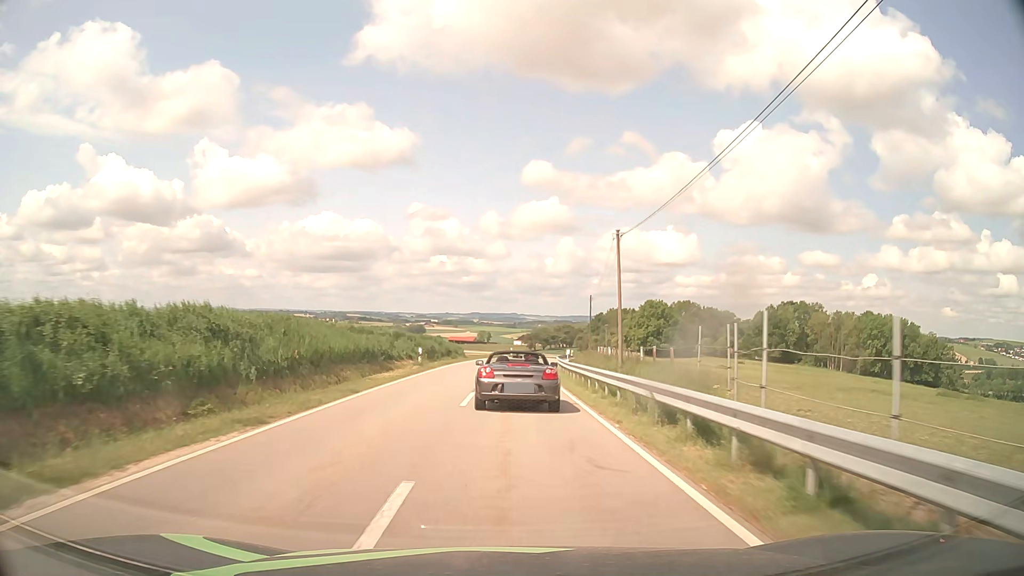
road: tertiary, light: Day
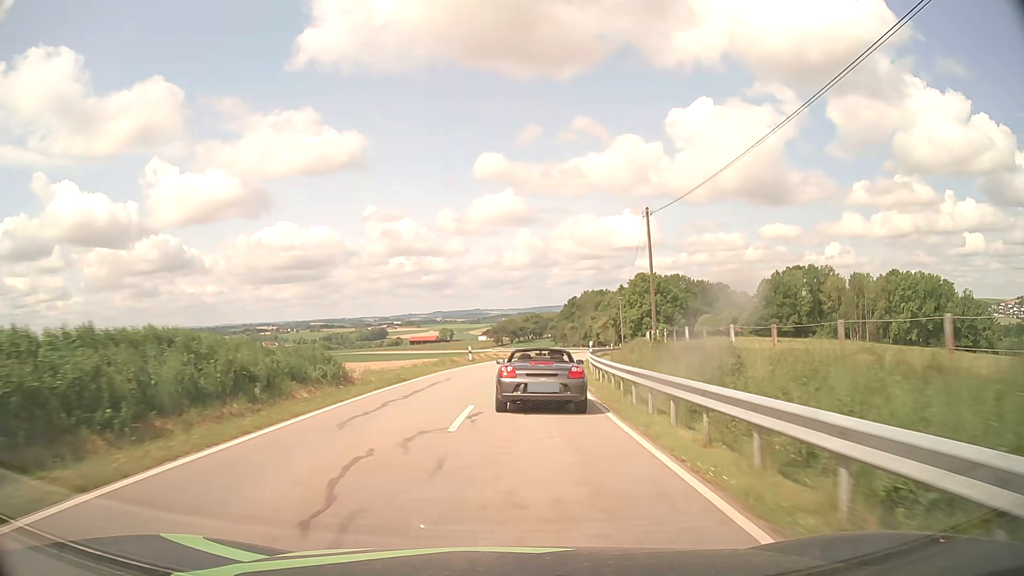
(+0.5, +40.8) m; +3°
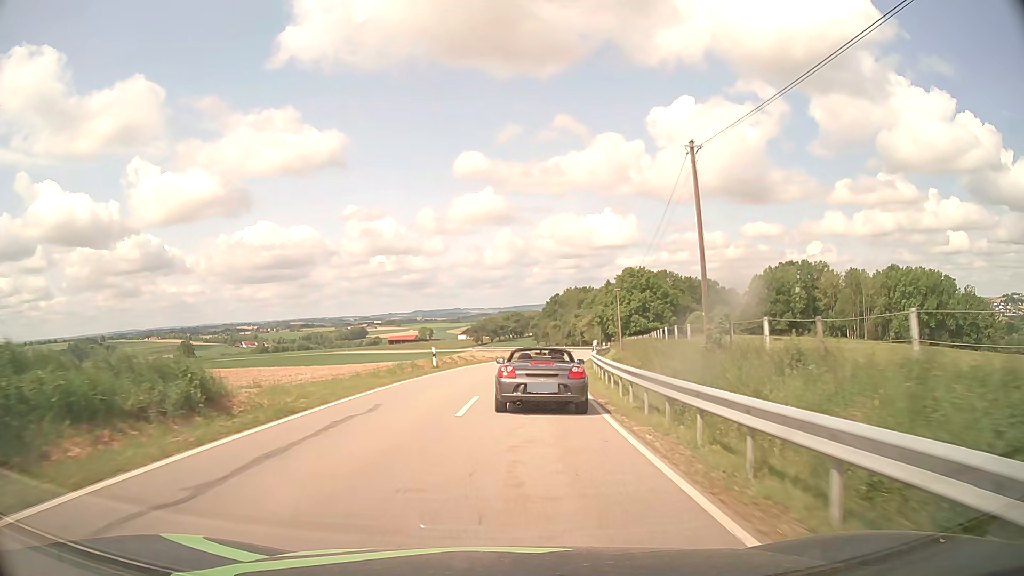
(+0.2, +10.1) m; +2°
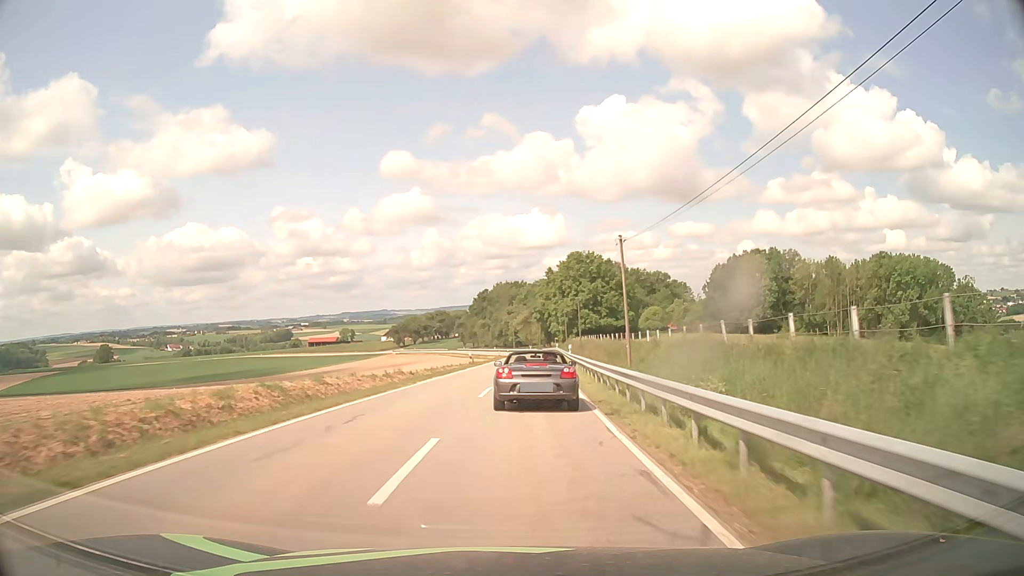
(+1.4, +30.4) m; +6°
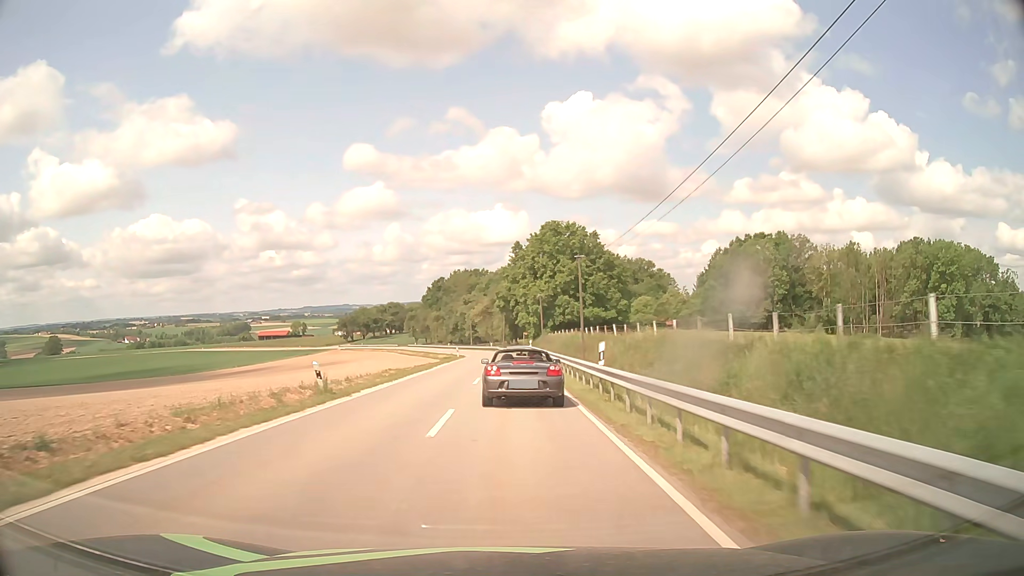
(+1.3, +32.1) m; +4°
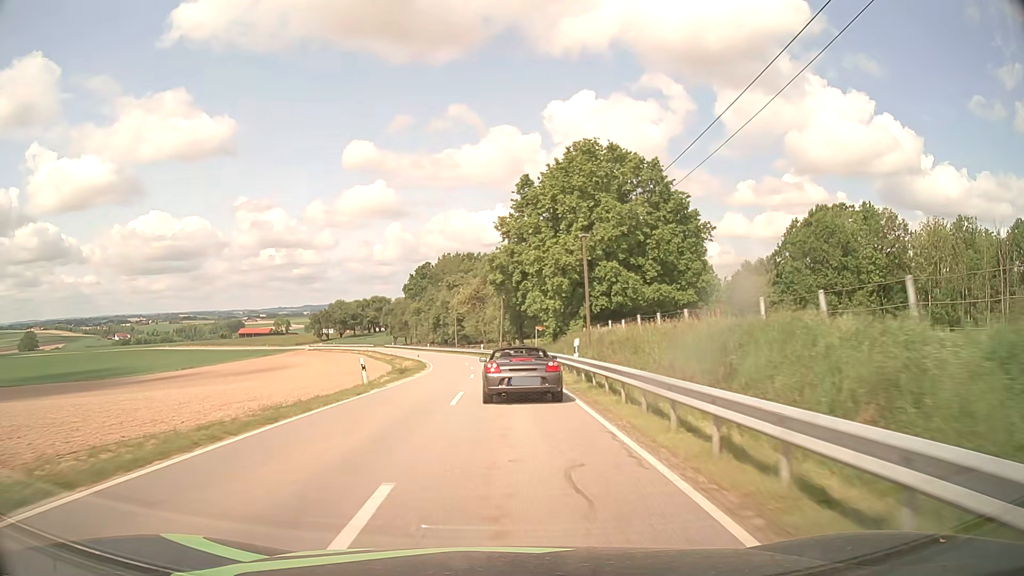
(+0.1, +43.5) m; 0°
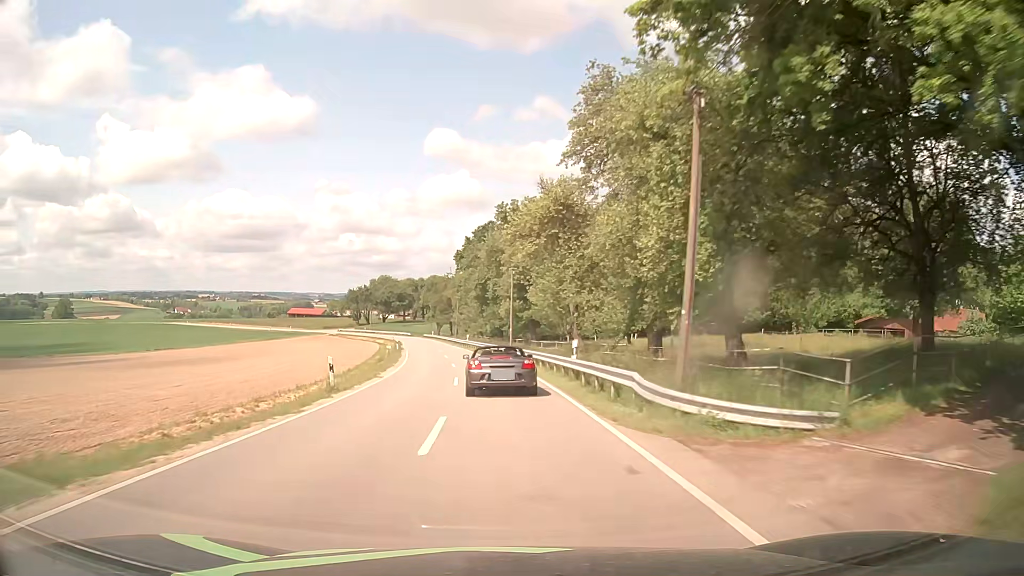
(-2.1, +54.5) m; -6°
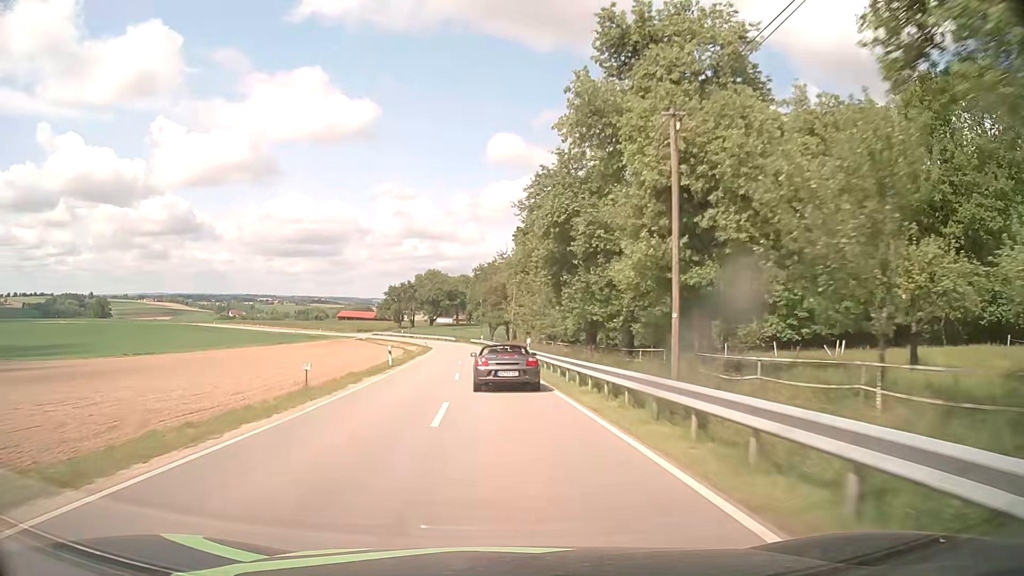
(-1.6, +33.7) m; -5°
(0, +10) (-1, +20) (-1, +30) (-2, +40) (-3, +50) (-3, +60) (-4, +70) (-5, +80) (-7, +90) (-9, +99) m
